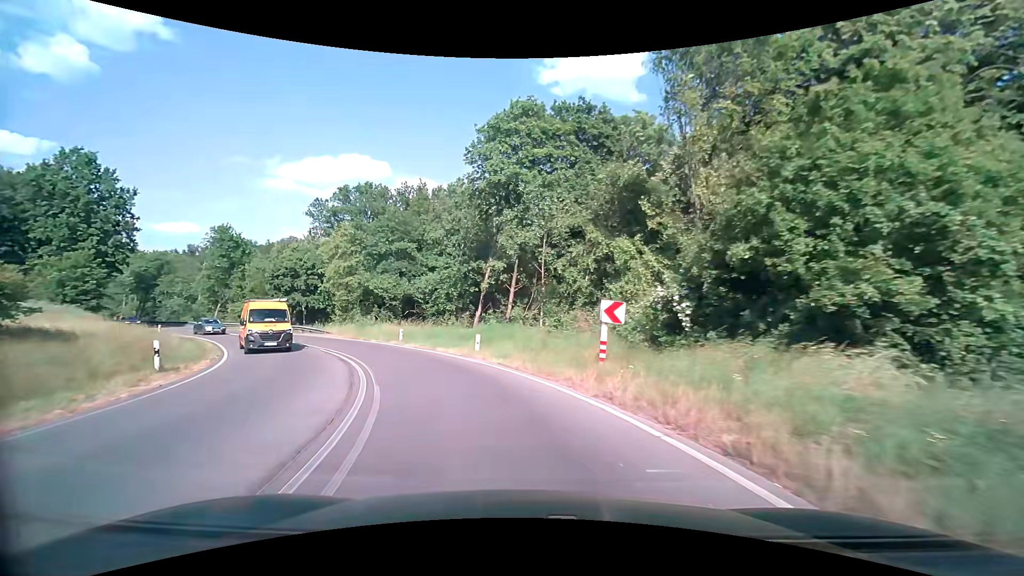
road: secondary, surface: asphalt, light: Day
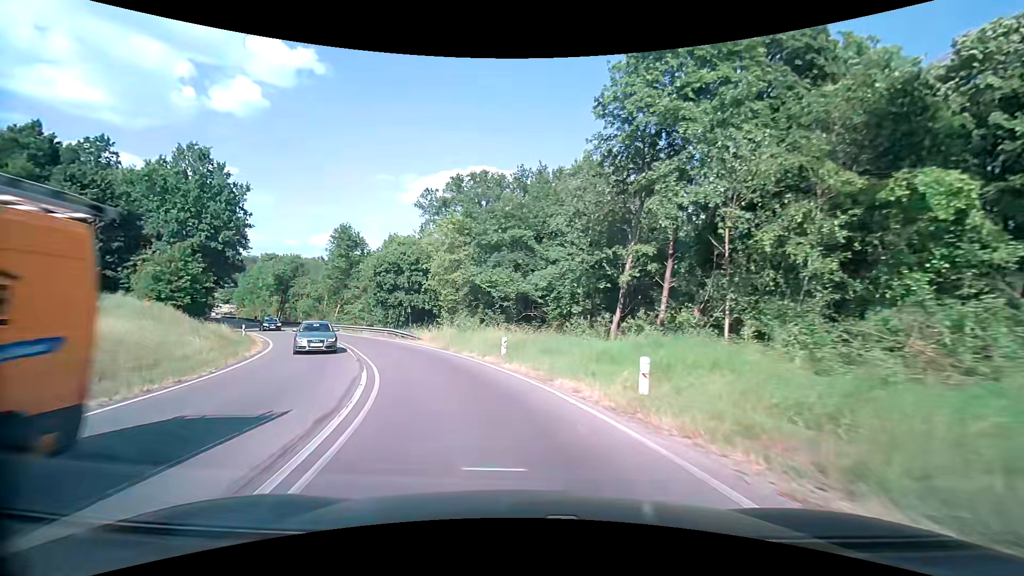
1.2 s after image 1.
(-1.4, +11.6) m; -14°
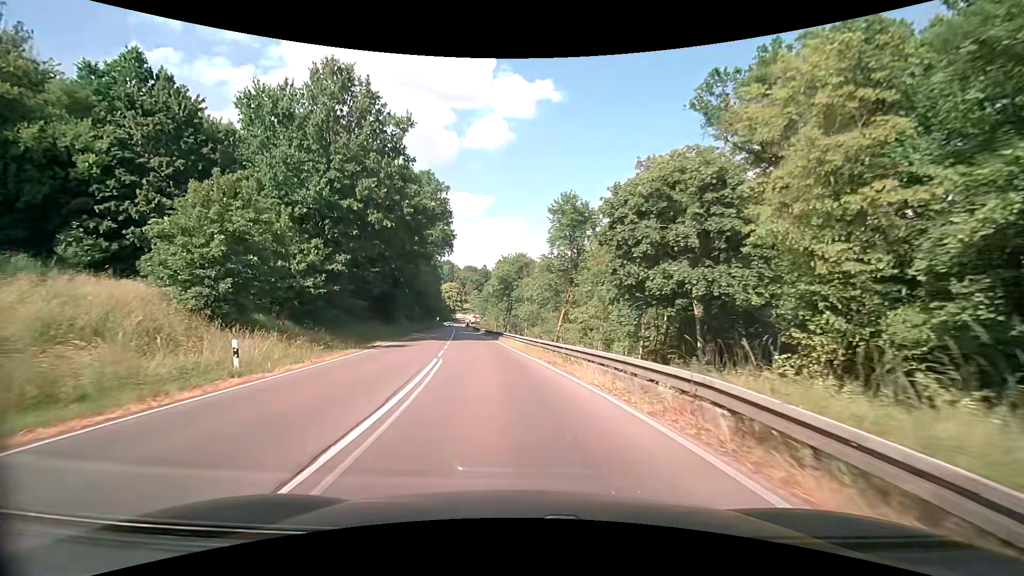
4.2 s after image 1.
(-8.2, +29.9) m; -27°
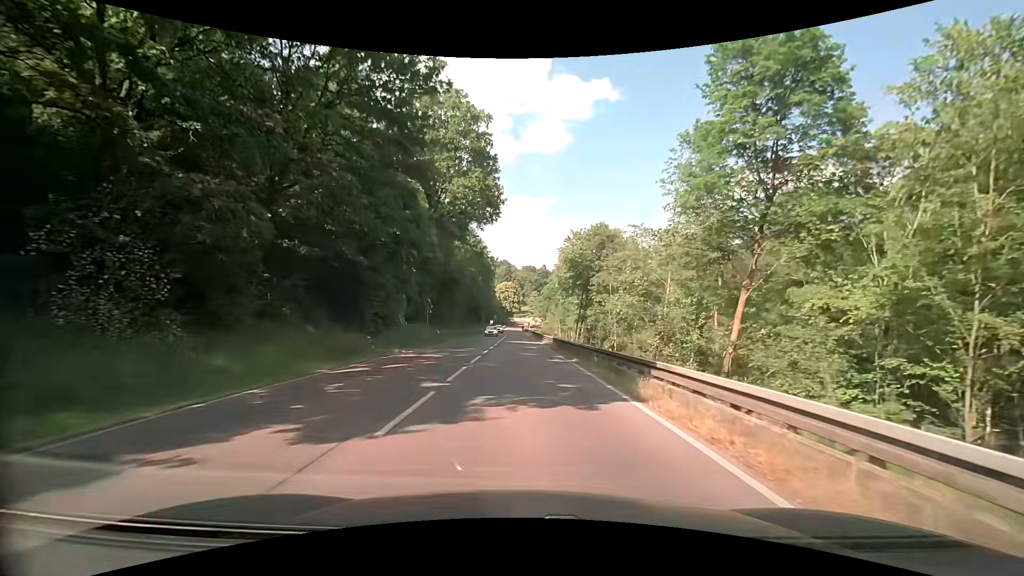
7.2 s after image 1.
(-3.4, +33.1) m; -7°
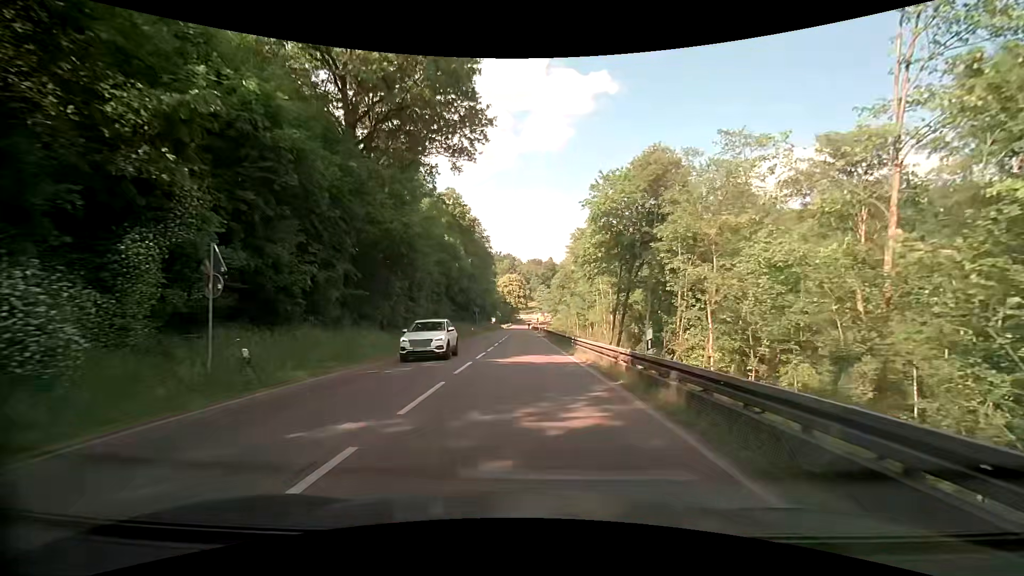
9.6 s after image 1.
(-0.4, +28.7) m; -1°
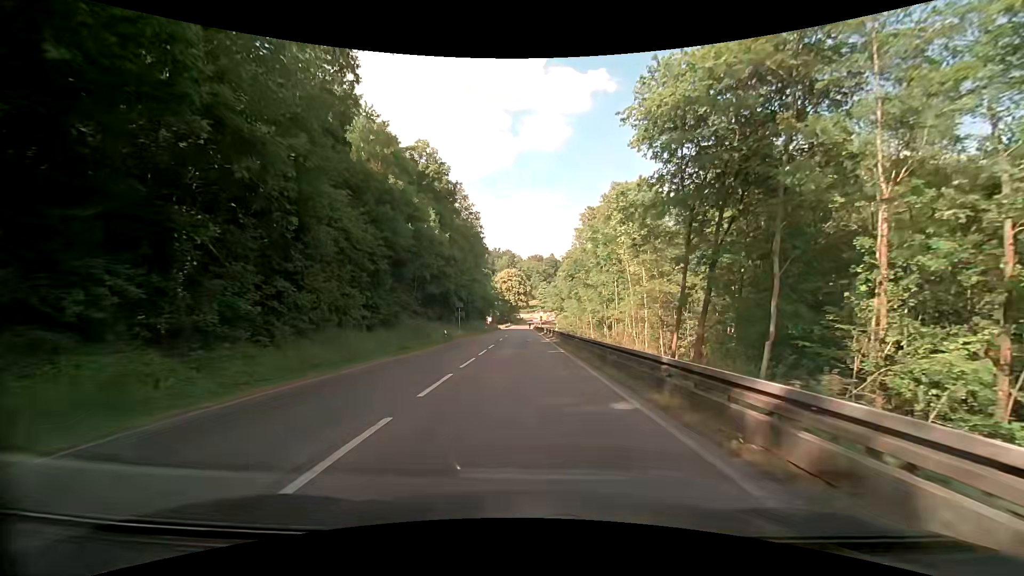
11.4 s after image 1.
(-0.2, +22.4) m; -1°
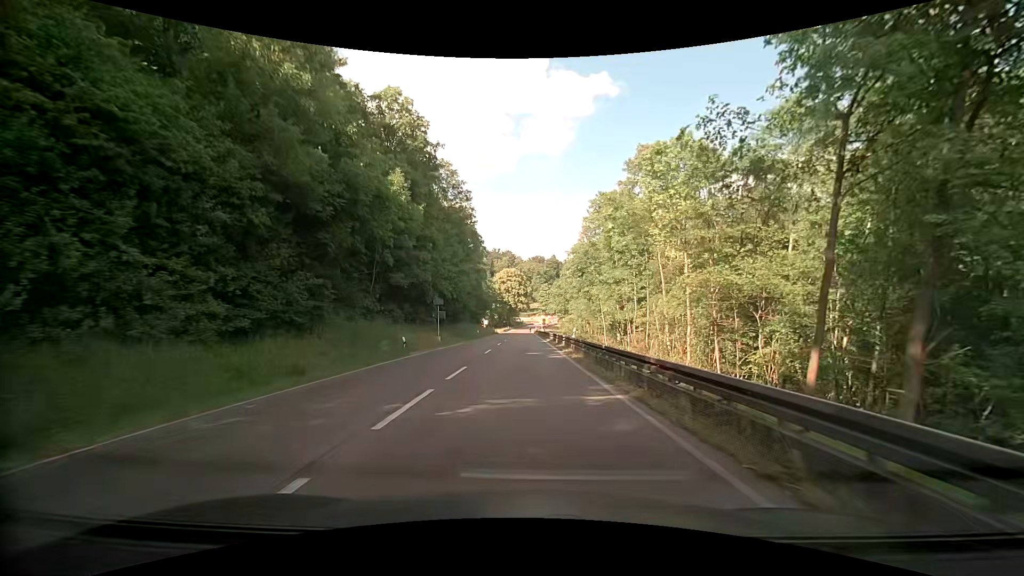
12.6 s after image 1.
(-0.1, +14.7) m; +1°
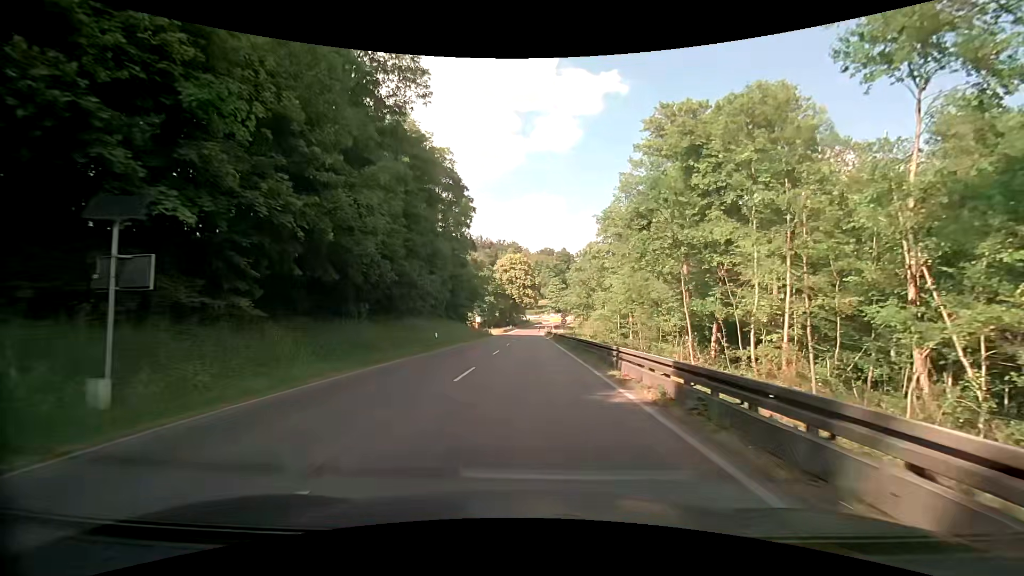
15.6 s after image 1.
(-1.0, +36.4) m; -2°
(0, +10) (0, +20) (0, +30) (0, +40) (0, +50) (0, +60) (0, +70) (0, +80) (0, +90) (0, +100) m
